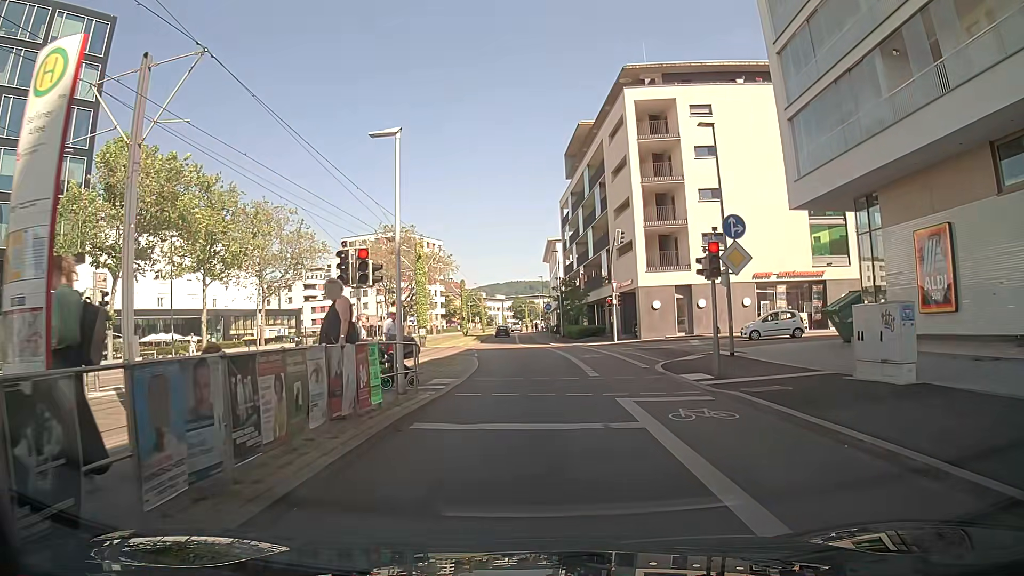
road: secondary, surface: asphalt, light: Day
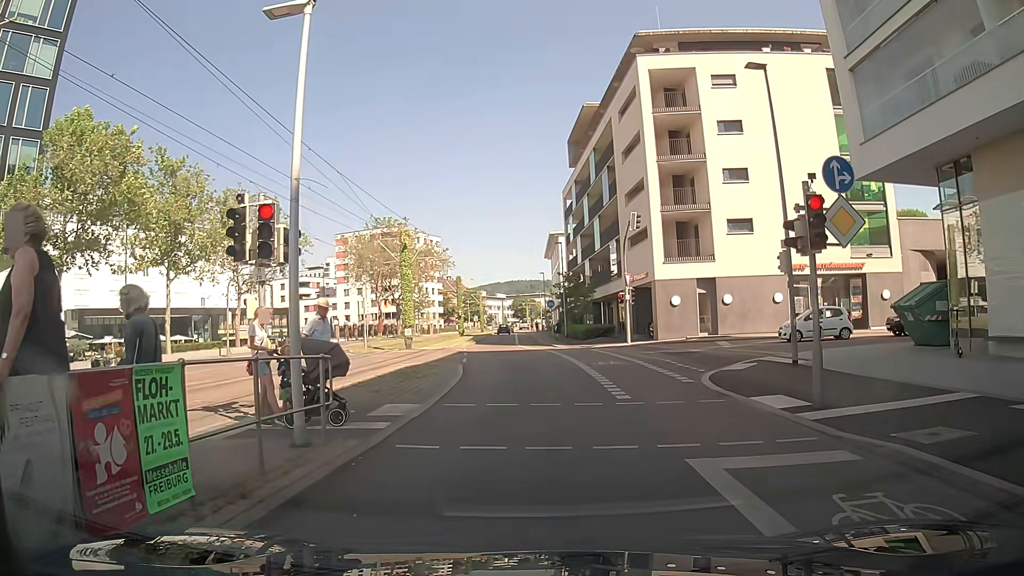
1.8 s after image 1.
(+0.1, +5.4) m; -2°
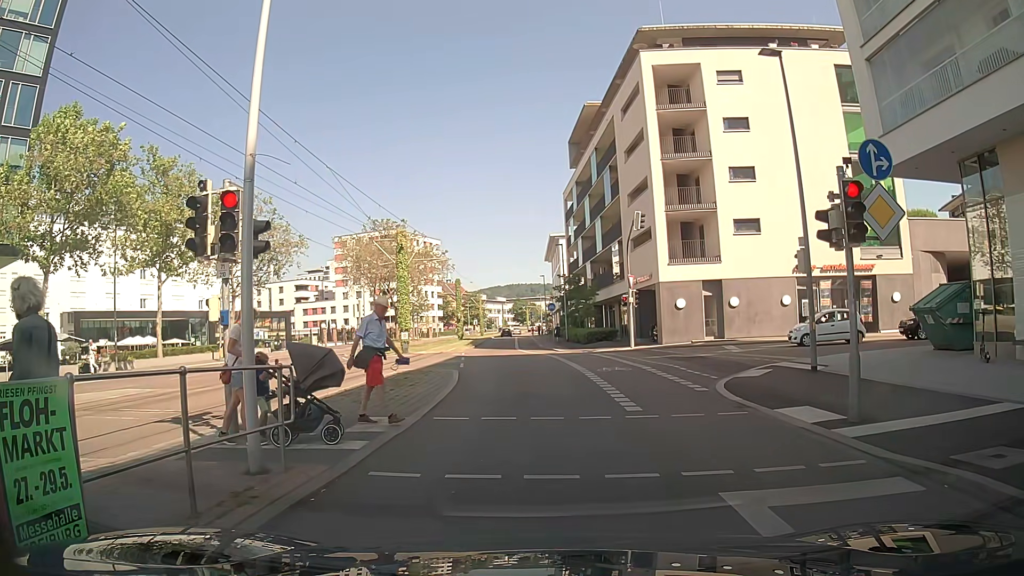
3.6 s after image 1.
(0.0, +1.2) m; 0°
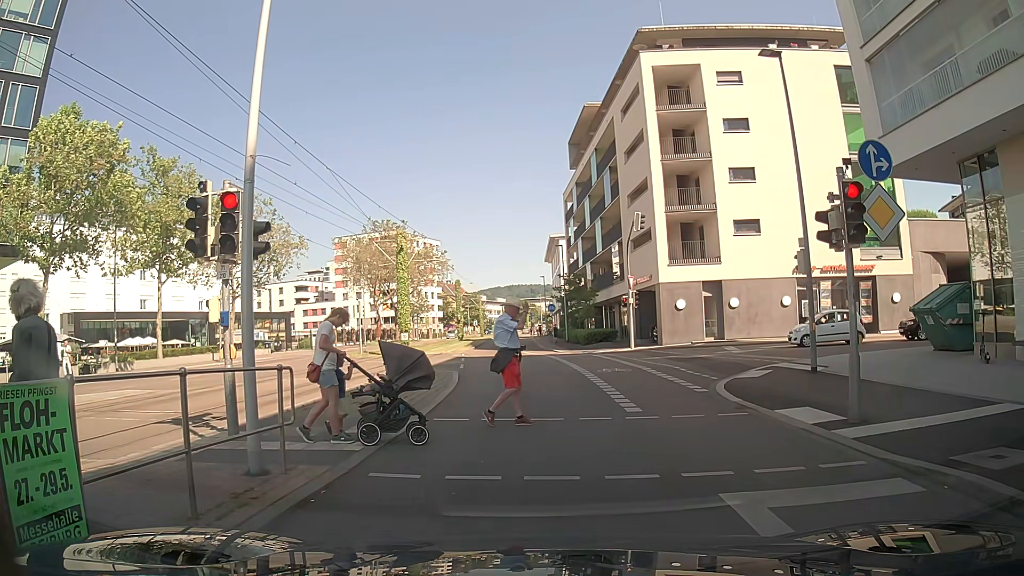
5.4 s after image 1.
(0.0, +0.1) m; 0°
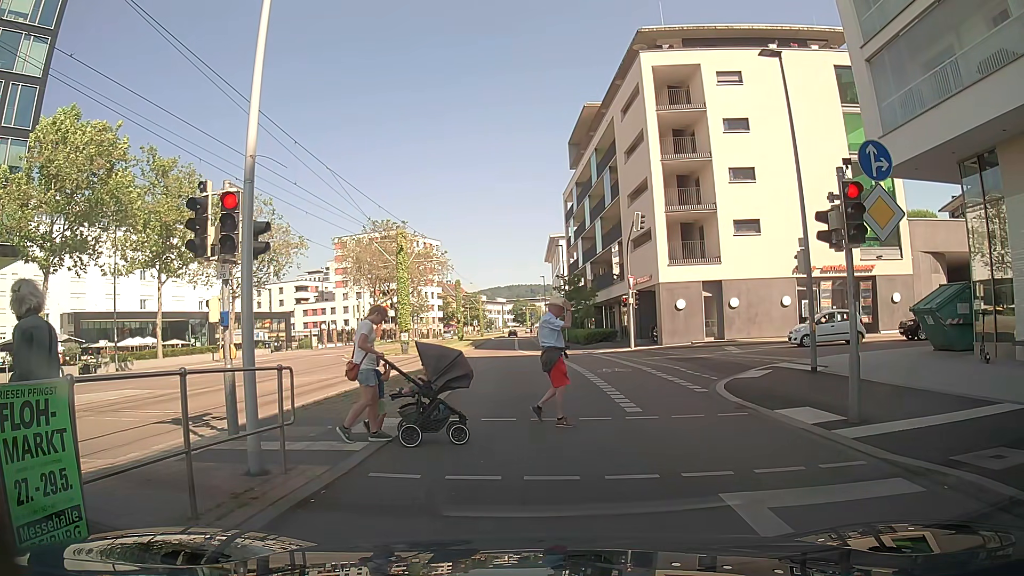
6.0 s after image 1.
(0.0, 0.0) m; 0°
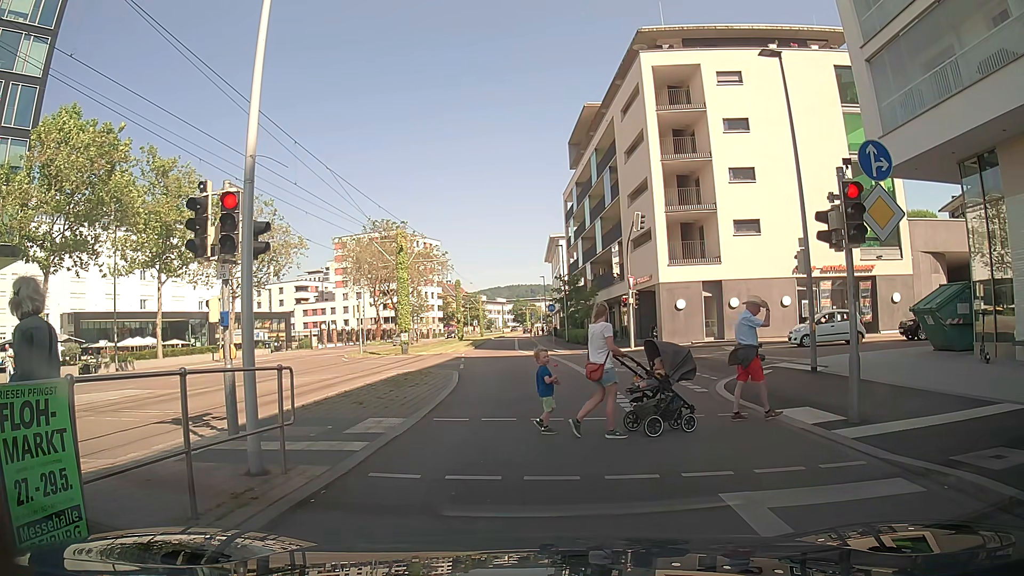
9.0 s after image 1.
(0.0, 0.0) m; 0°
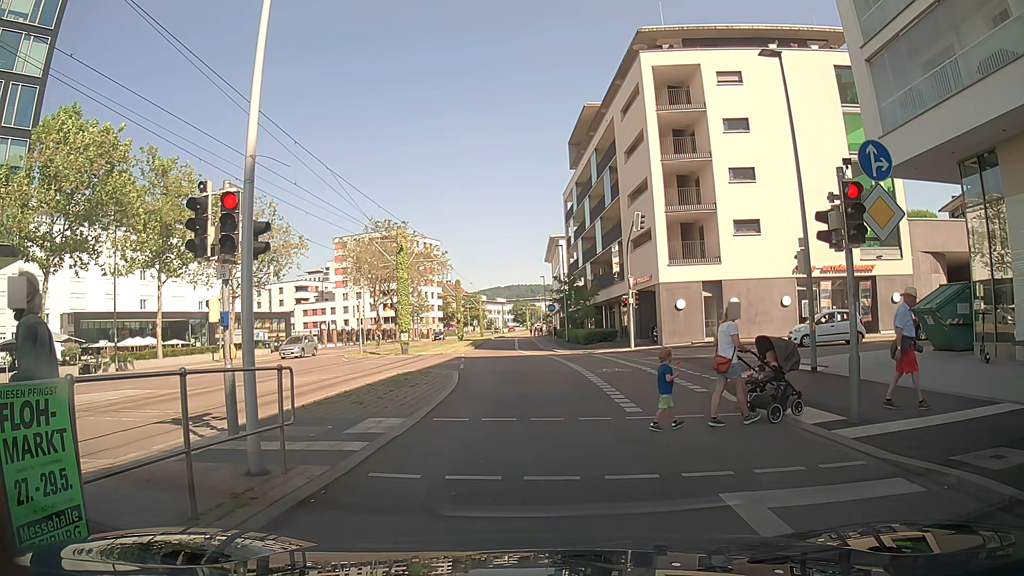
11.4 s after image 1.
(0.0, 0.0) m; 0°
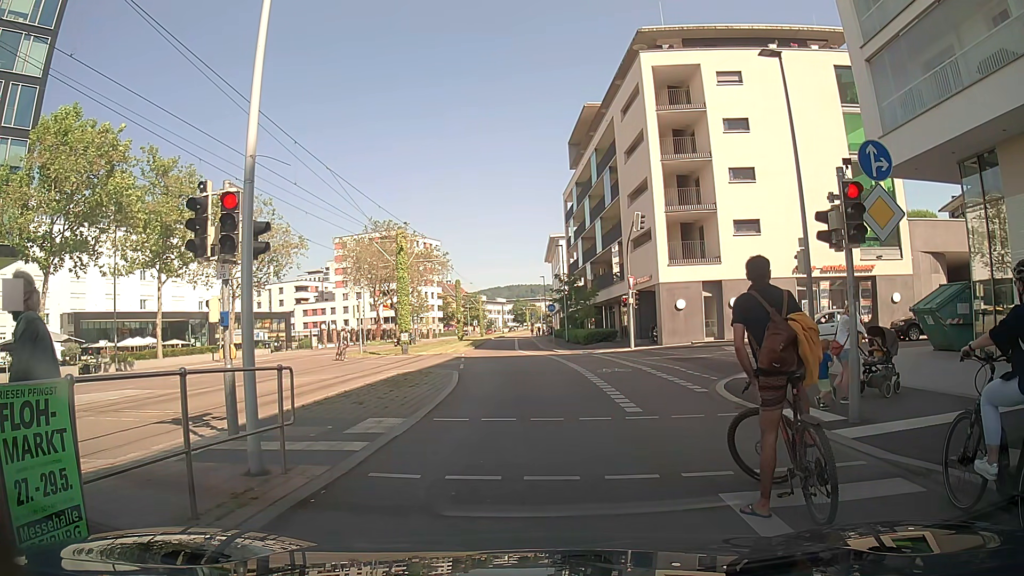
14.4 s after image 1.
(0.0, 0.0) m; 0°
(0, +10) (0, +20) (0, +30) (0, +40) (0, +50) (0, +60) (0, +70) (0, +80) (0, +90) (0, +100) m
